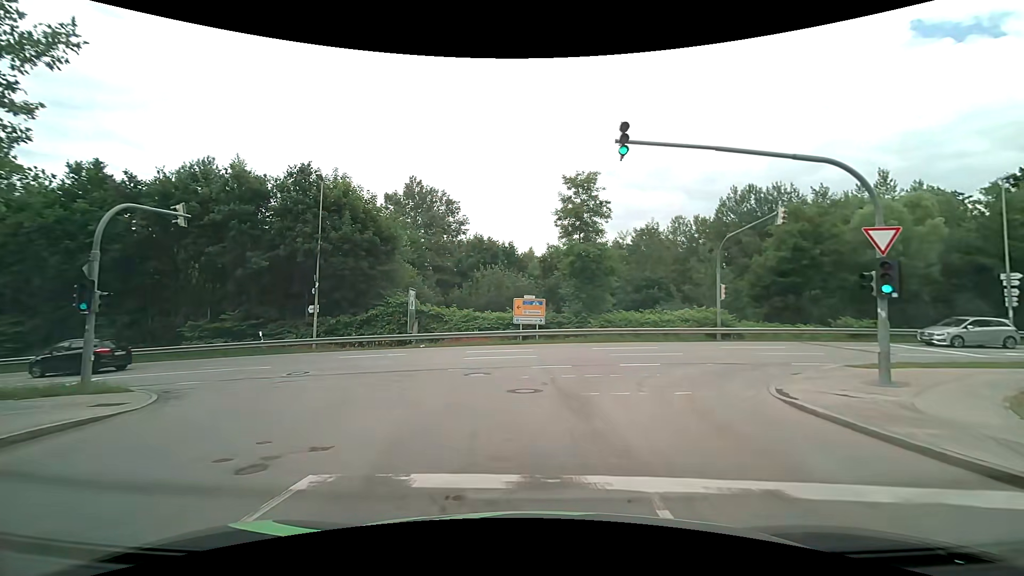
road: residential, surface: asphalt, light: Day
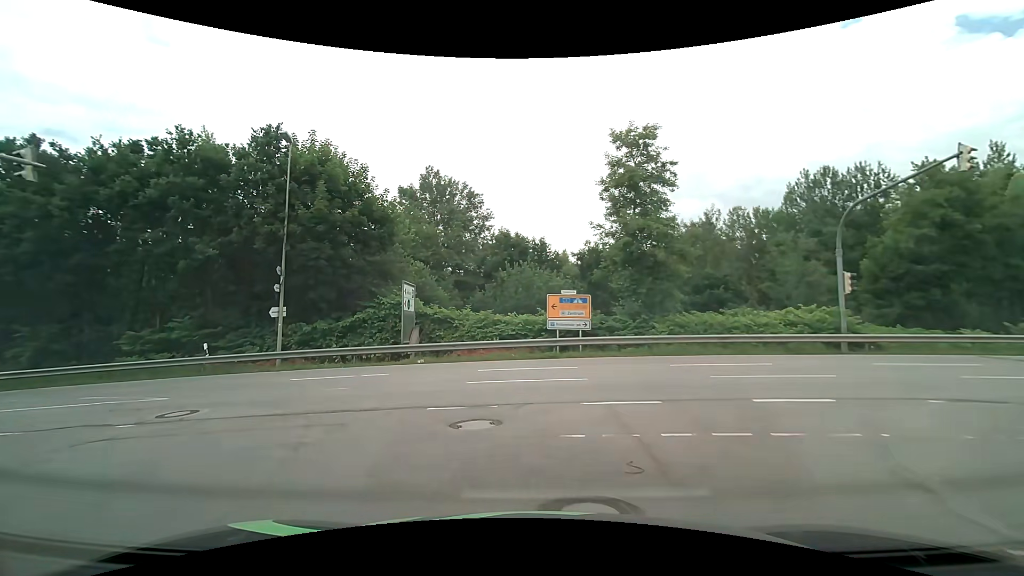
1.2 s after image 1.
(-0.2, +8.0) m; -4°
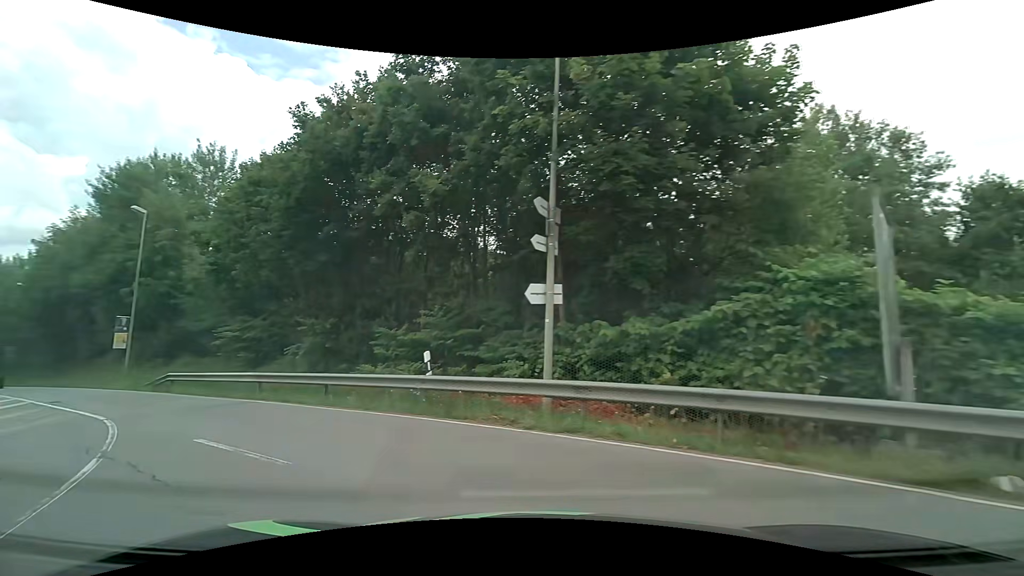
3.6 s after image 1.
(-3.3, +13.2) m; -36°
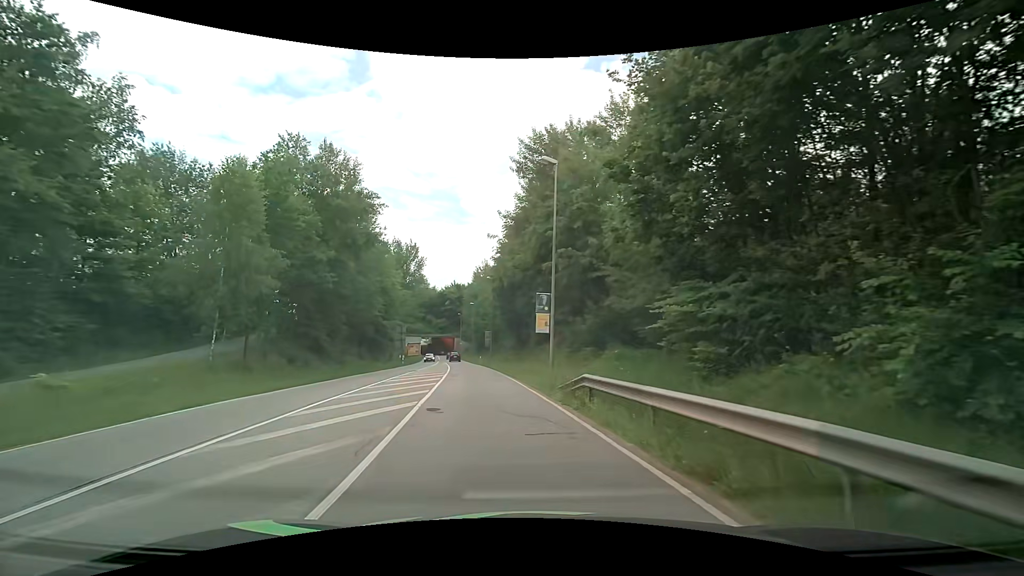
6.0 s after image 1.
(-6.5, +11.9) m; -48°
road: secondary
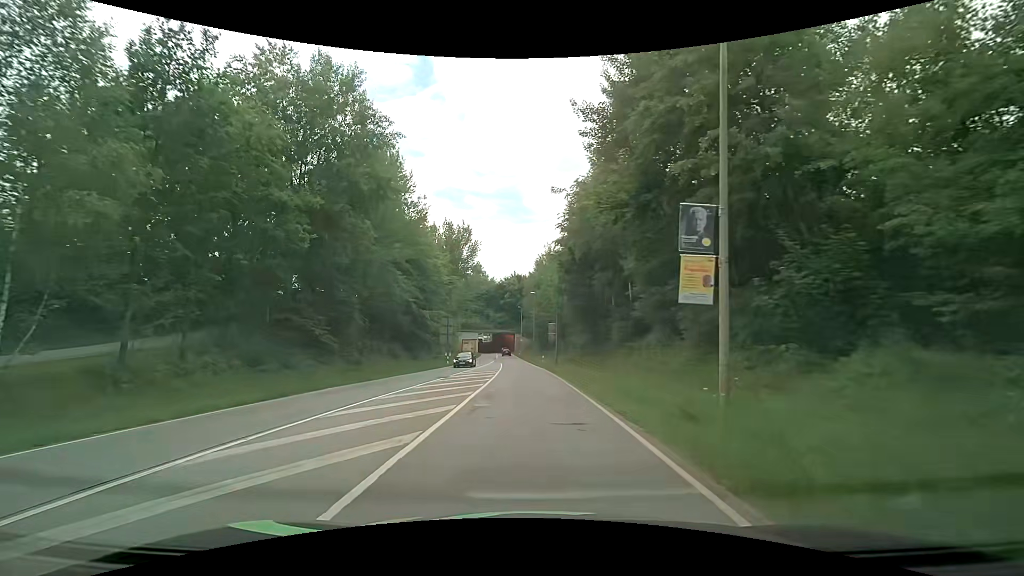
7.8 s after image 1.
(-1.0, +14.1) m; -7°
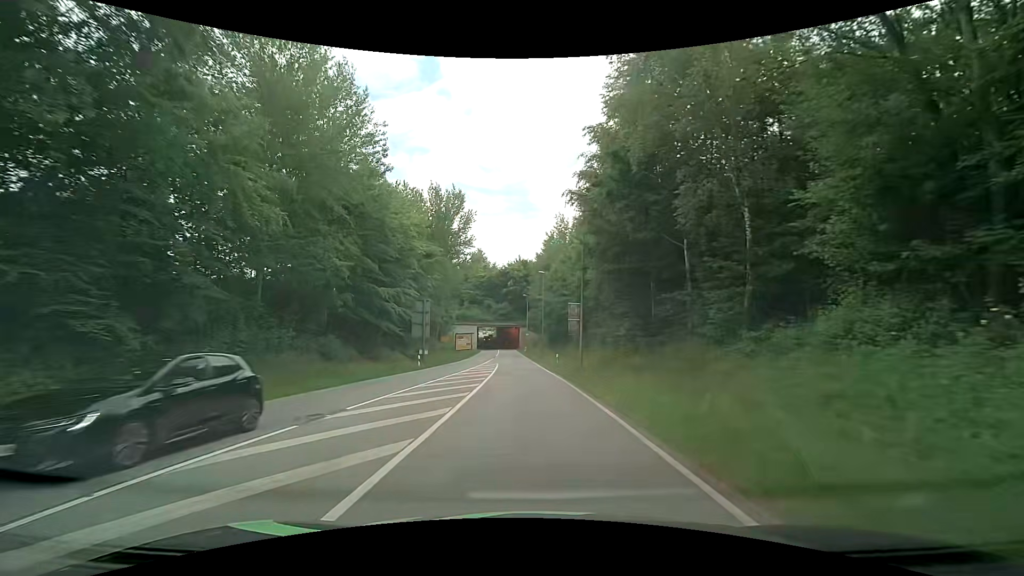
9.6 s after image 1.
(-0.1, +17.3) m; -1°
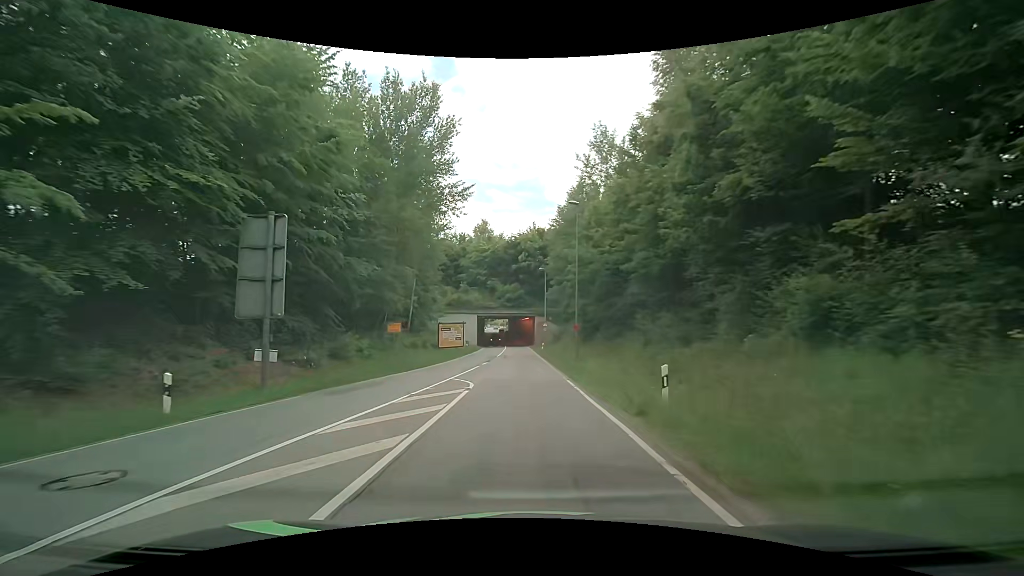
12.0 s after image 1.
(-0.4, +27.7) m; -1°
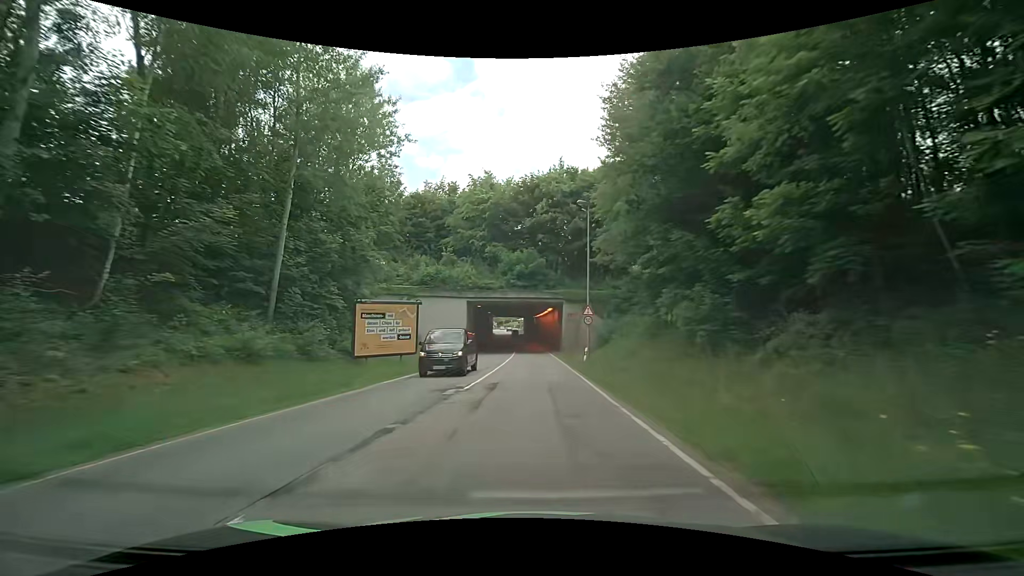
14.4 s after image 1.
(-0.8, +31.1) m; -2°
